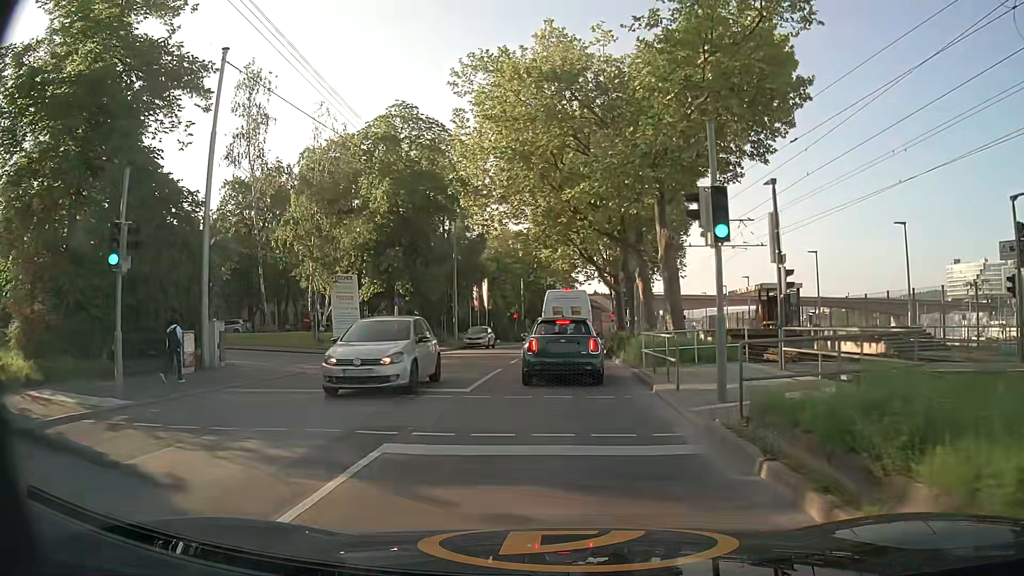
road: secondary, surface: asphalt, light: Day
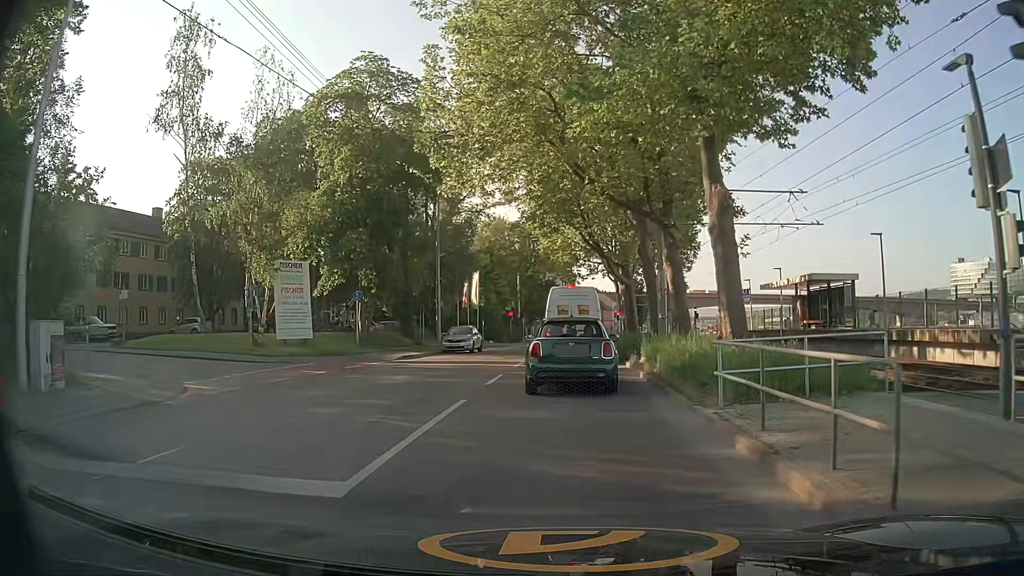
(0.0, +7.8) m; +1°
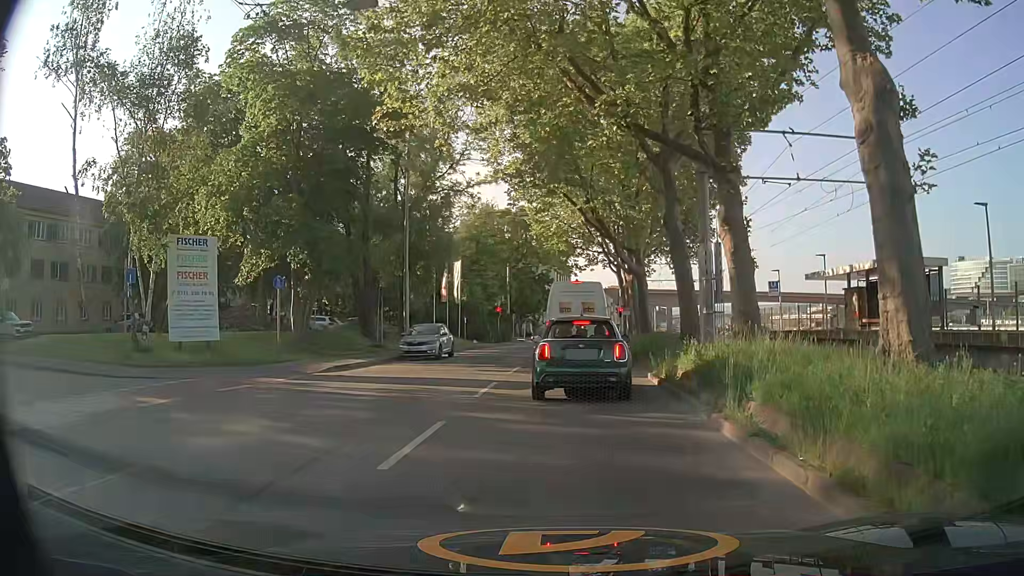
(-0.1, +8.5) m; 0°
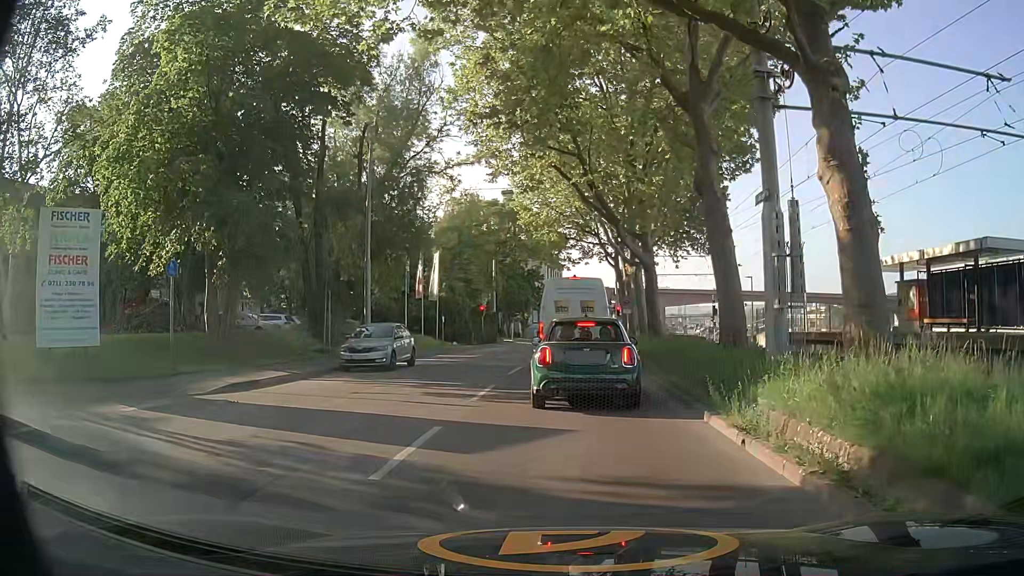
(0.0, +6.4) m; 0°
